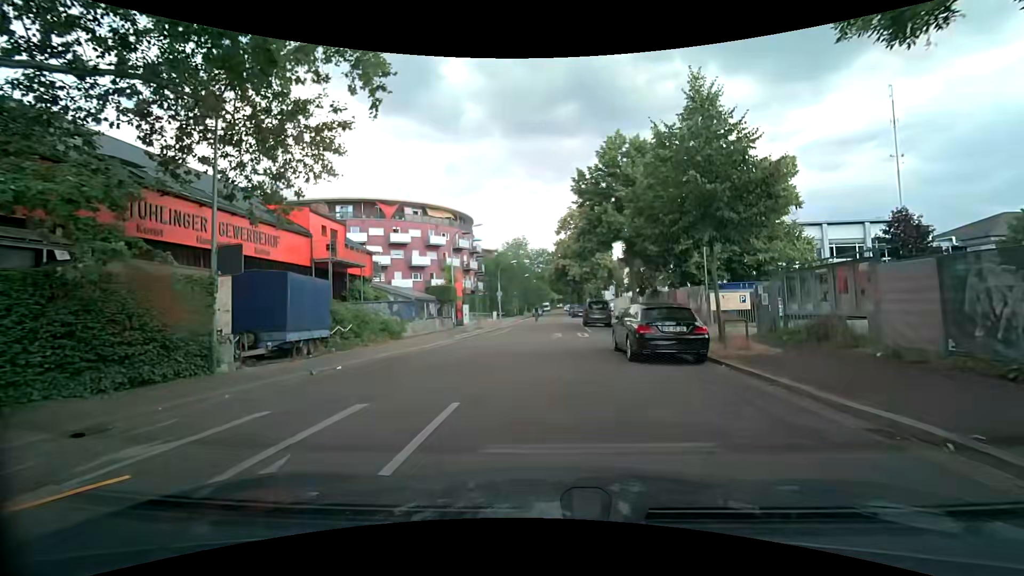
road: residential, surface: asphalt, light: Day
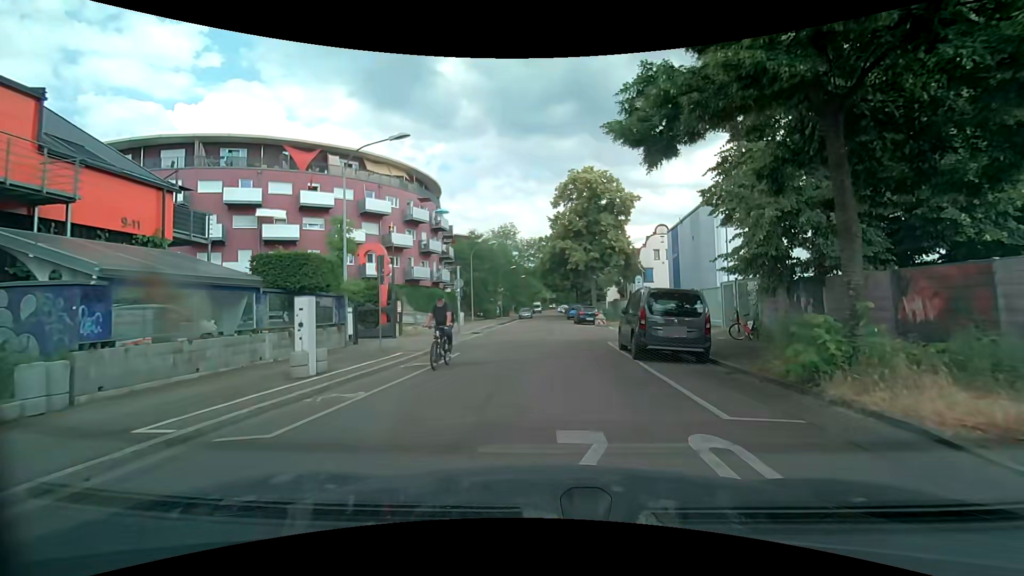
(0.0, +20.6) m; +1°
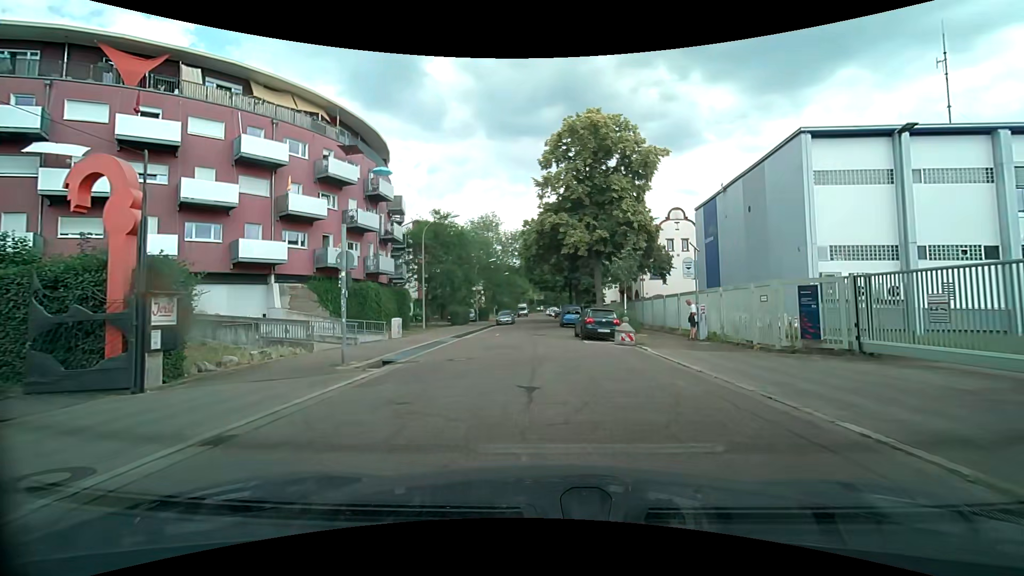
(+0.1, +15.9) m; +1°
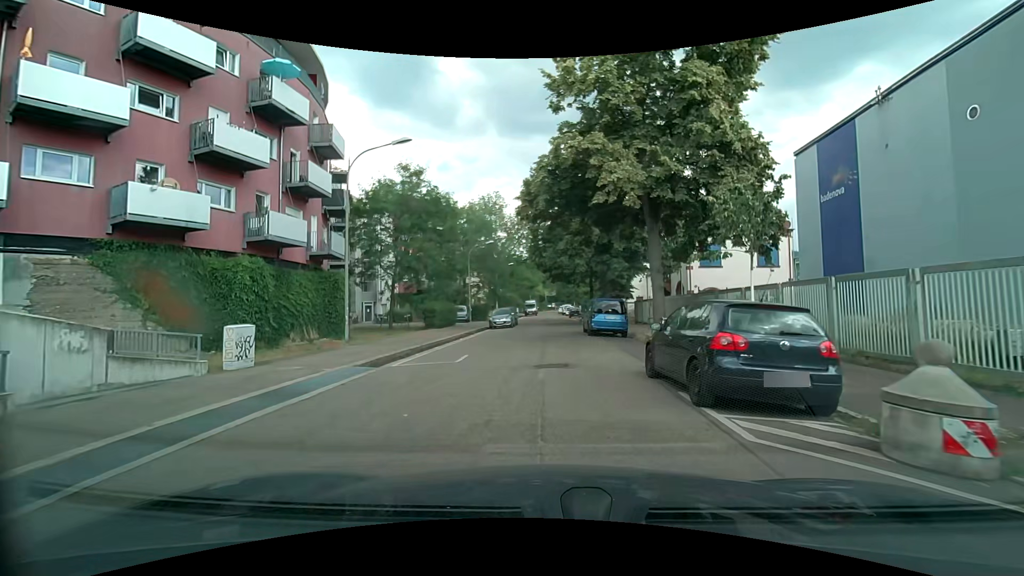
(-0.2, +15.5) m; -1°
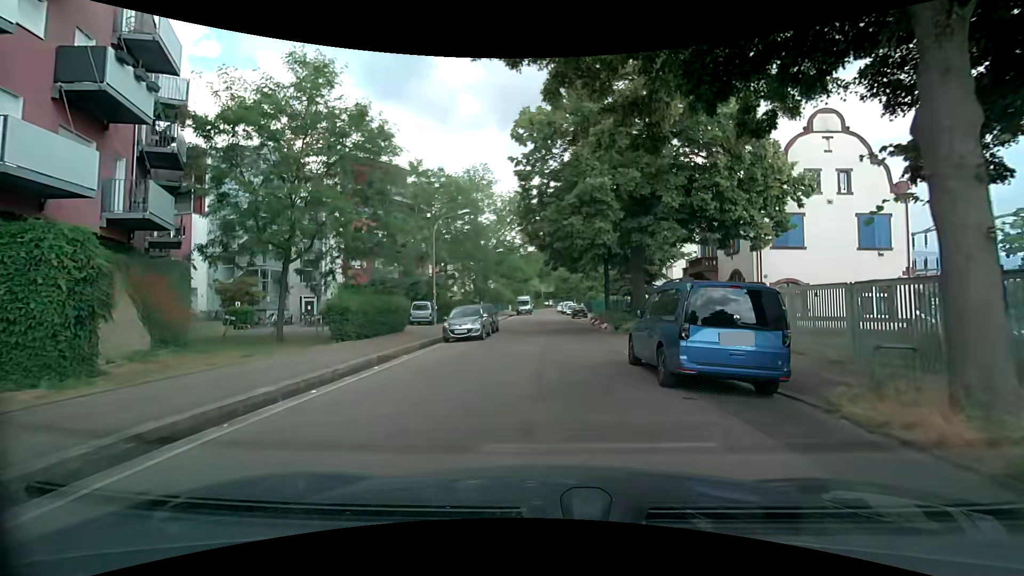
(-0.1, +15.3) m; -1°
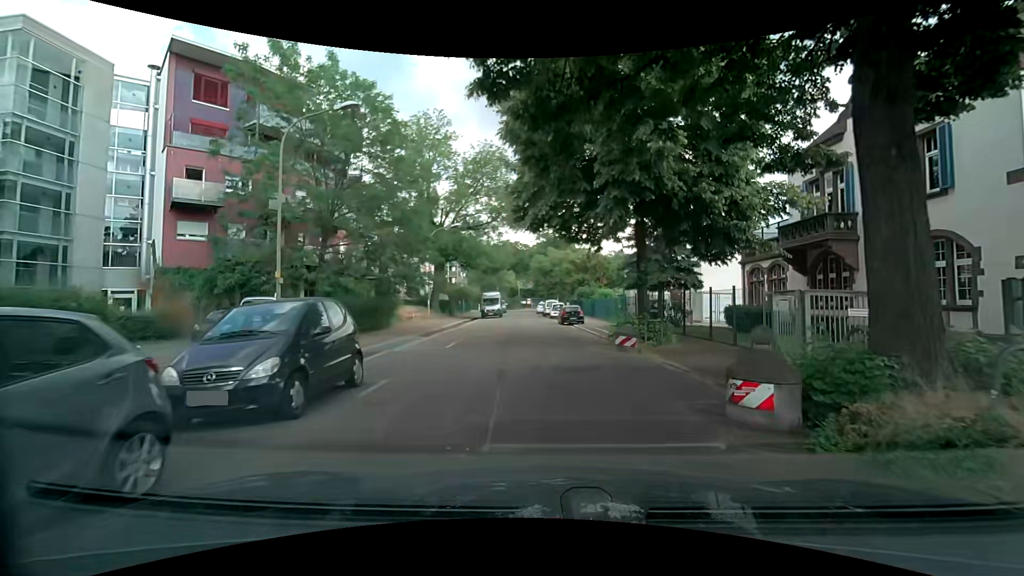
(+0.4, +19.3) m; +2°
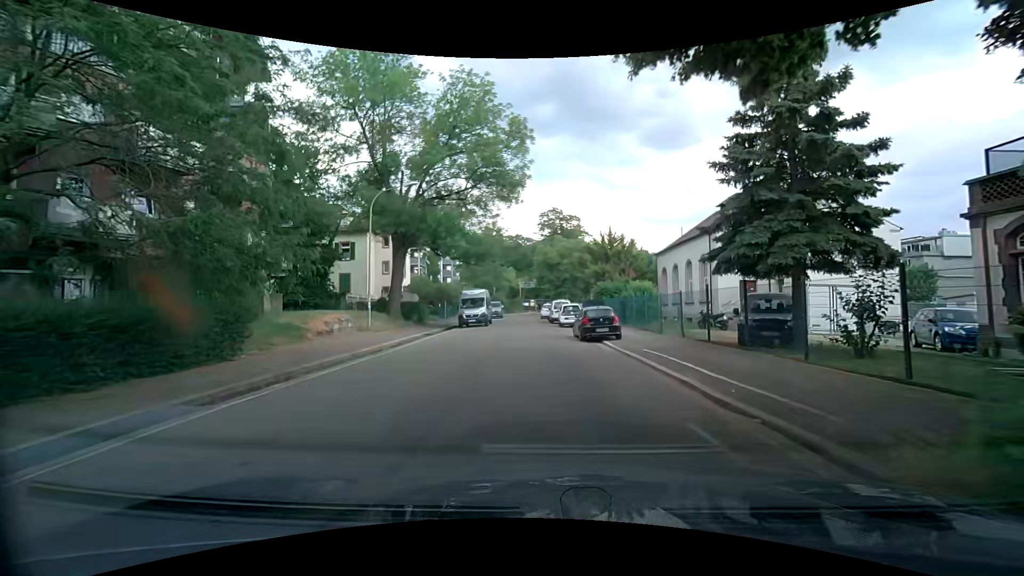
(+0.4, +15.9) m; +1°
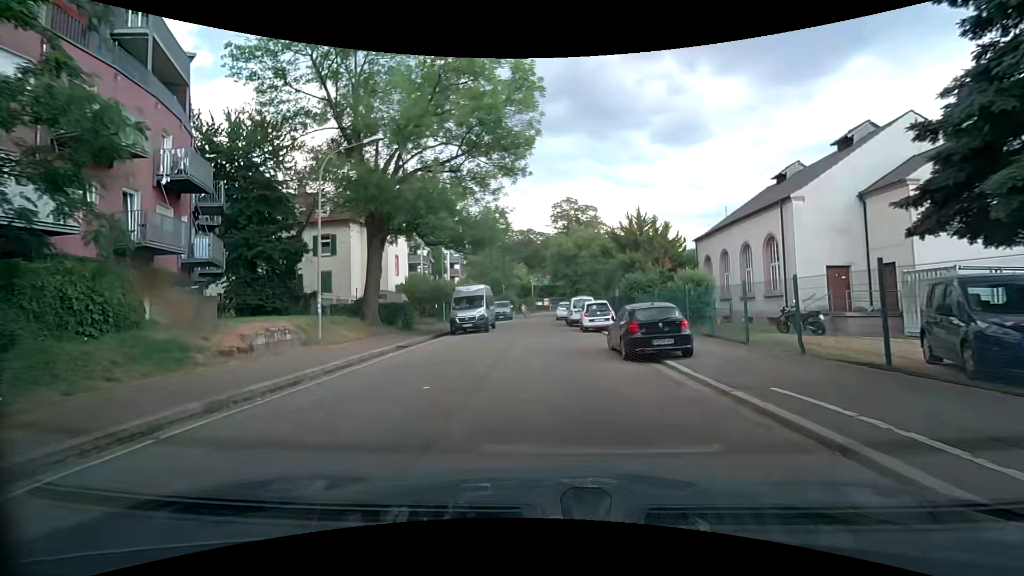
(-0.1, +8.0) m; -2°
